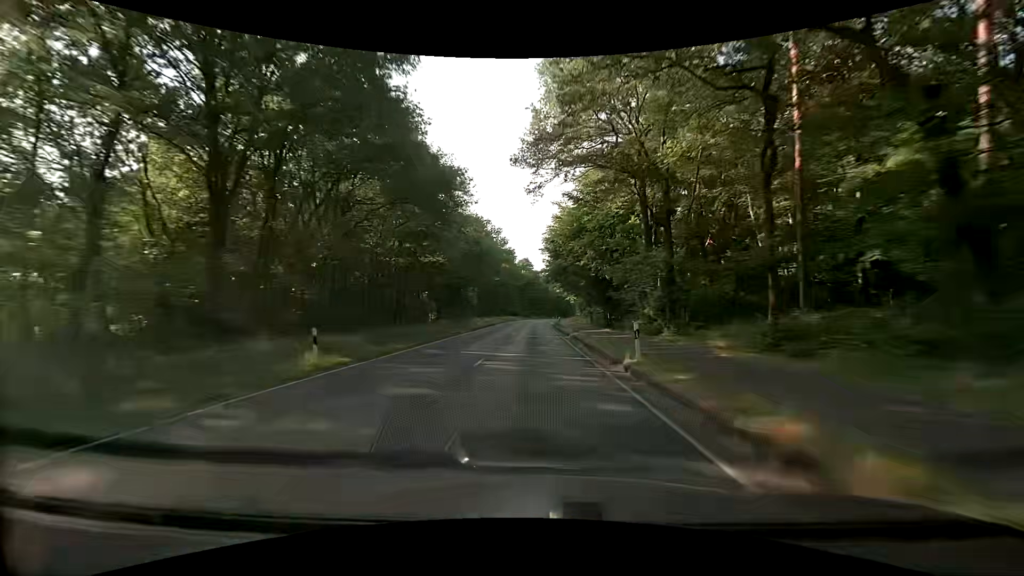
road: secondary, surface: asphalt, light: Day
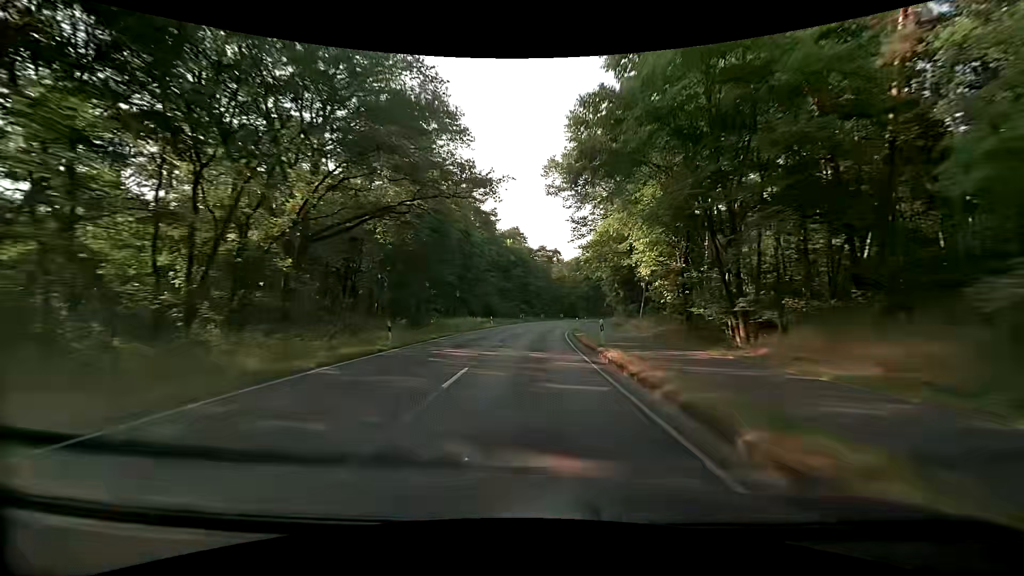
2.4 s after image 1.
(-0.2, +63.2) m; 0°
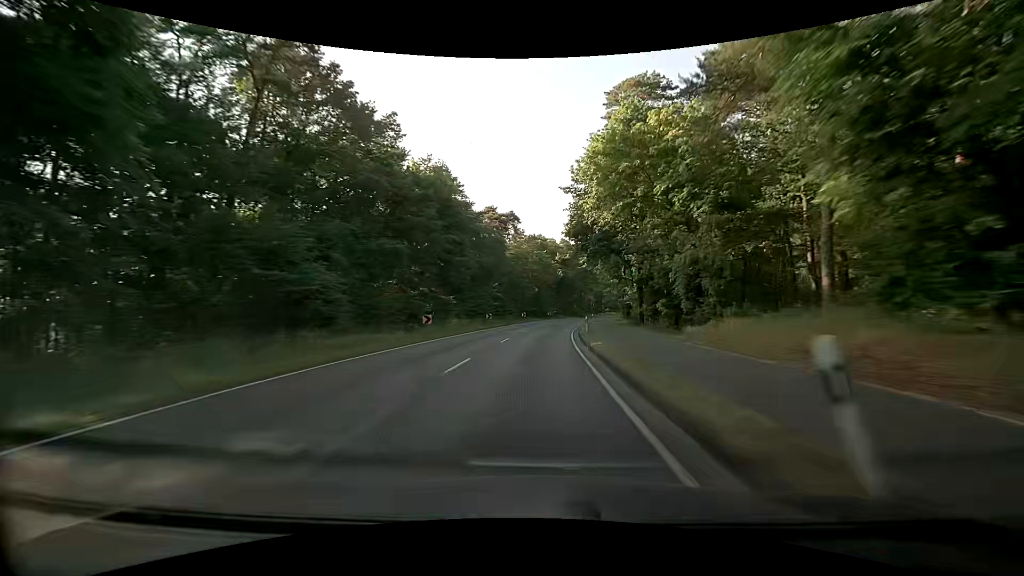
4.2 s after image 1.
(+1.5, +47.4) m; +4°
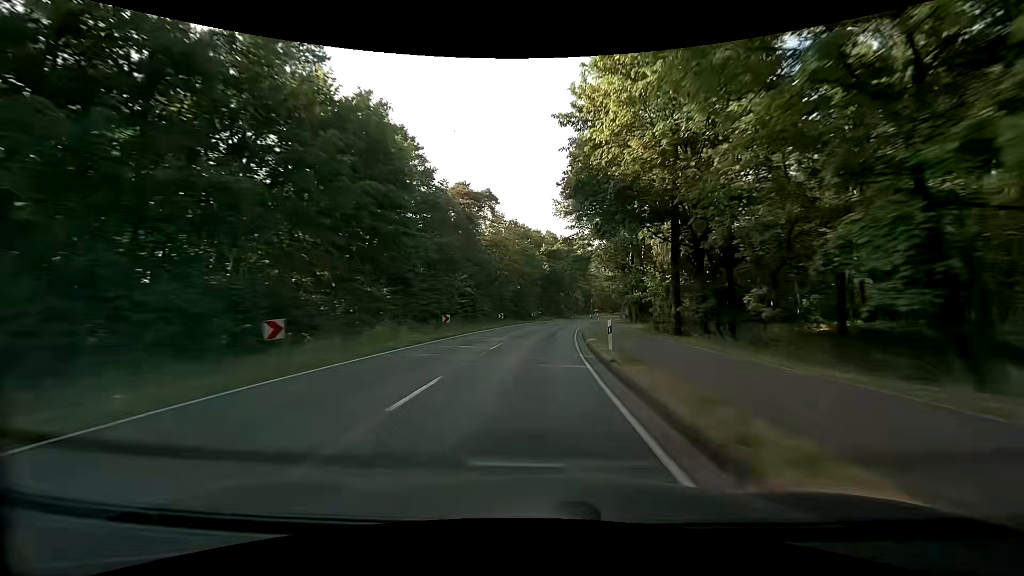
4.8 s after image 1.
(+0.4, +15.8) m; +2°
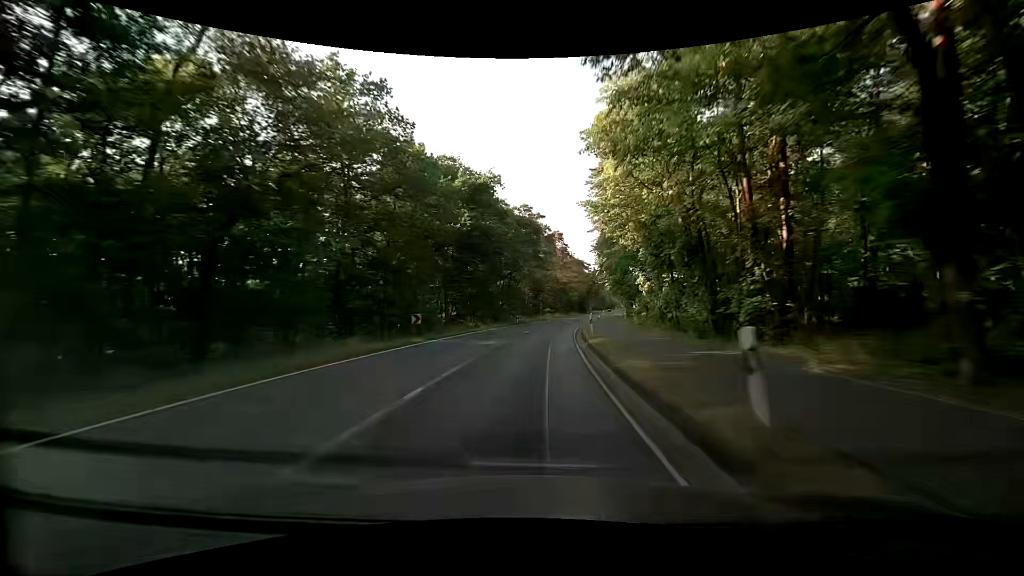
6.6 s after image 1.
(+2.5, +47.4) m; +6°
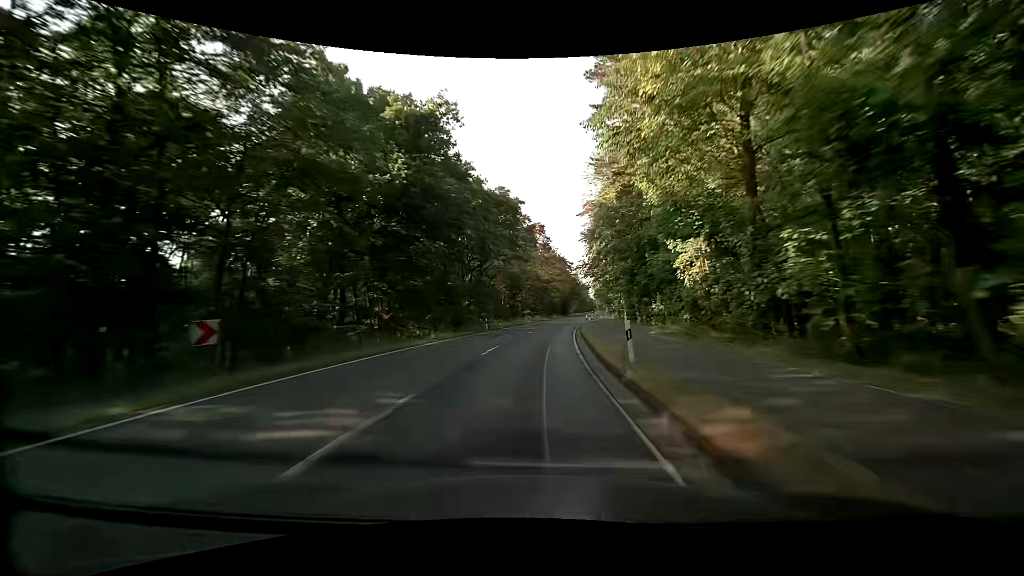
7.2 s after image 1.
(+0.4, +15.8) m; +4°
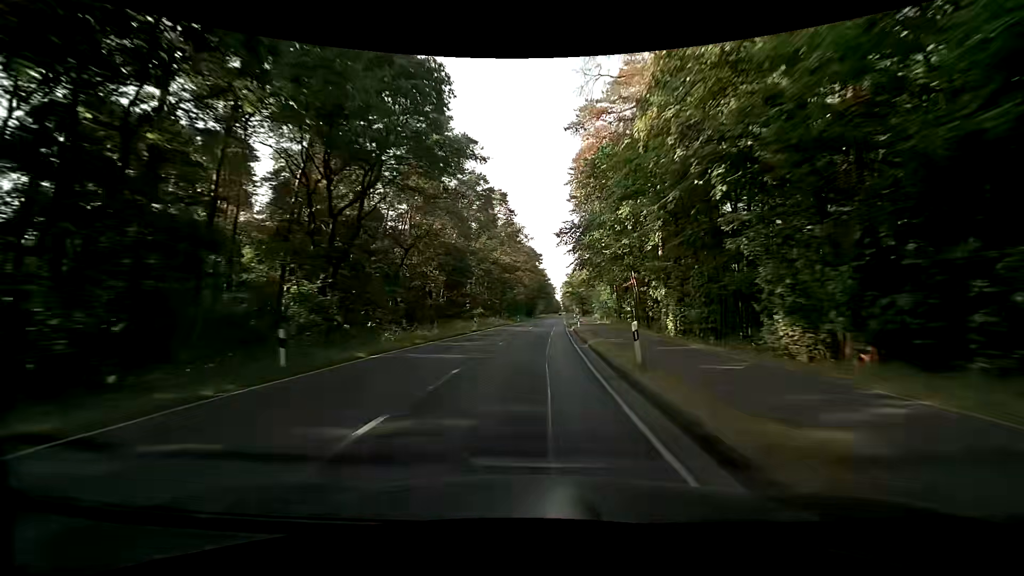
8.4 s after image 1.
(+0.8, +31.6) m; +3°
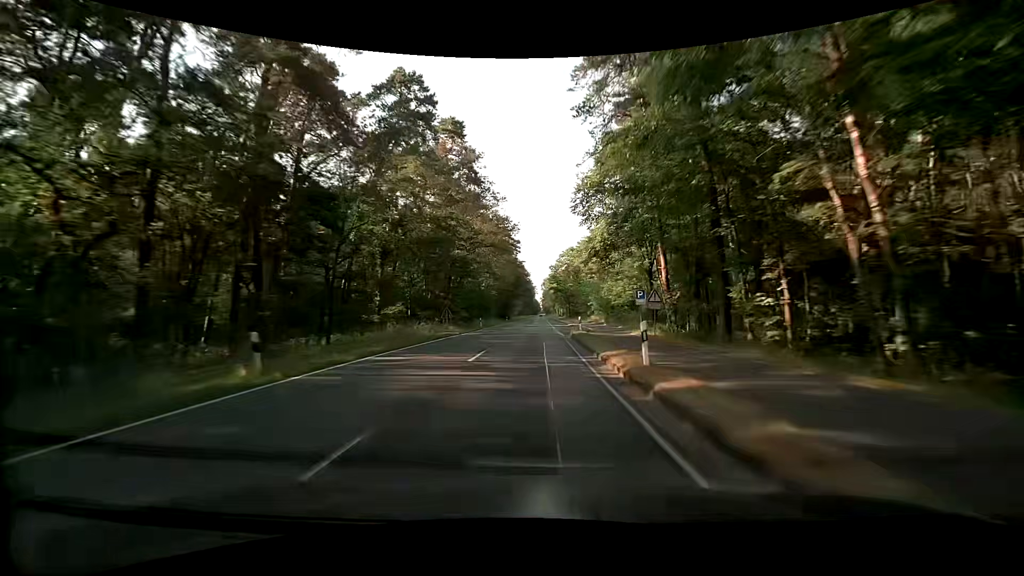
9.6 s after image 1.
(+1.0, +31.6) m; +3°
(0, +10) (0, +20) (0, +30) (0, +40) (+1, +50) (+1, +60) (+1, +70) (+1, +80) (+1, +90) (+1, +100) m
